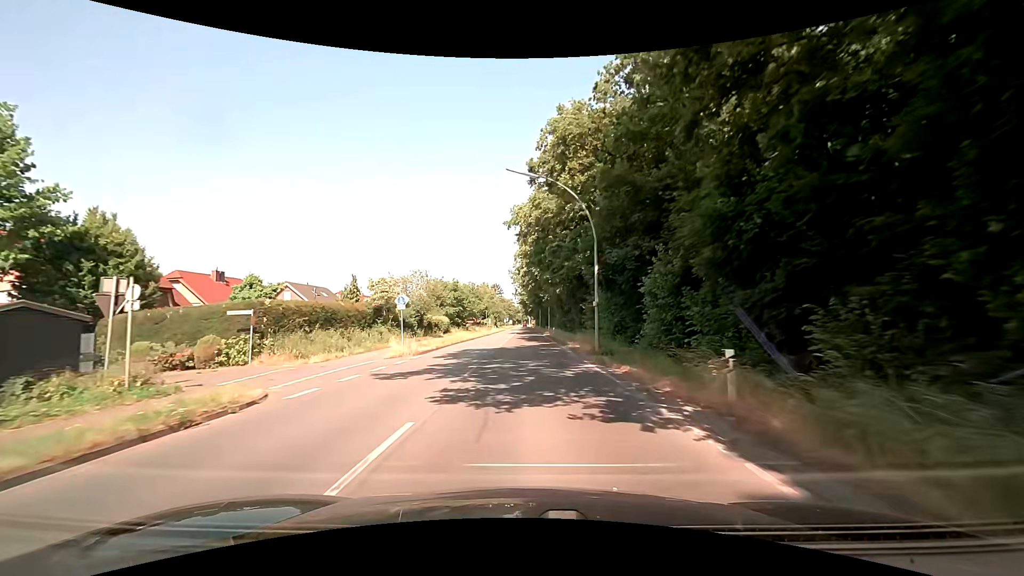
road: secondary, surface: asphalt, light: Day
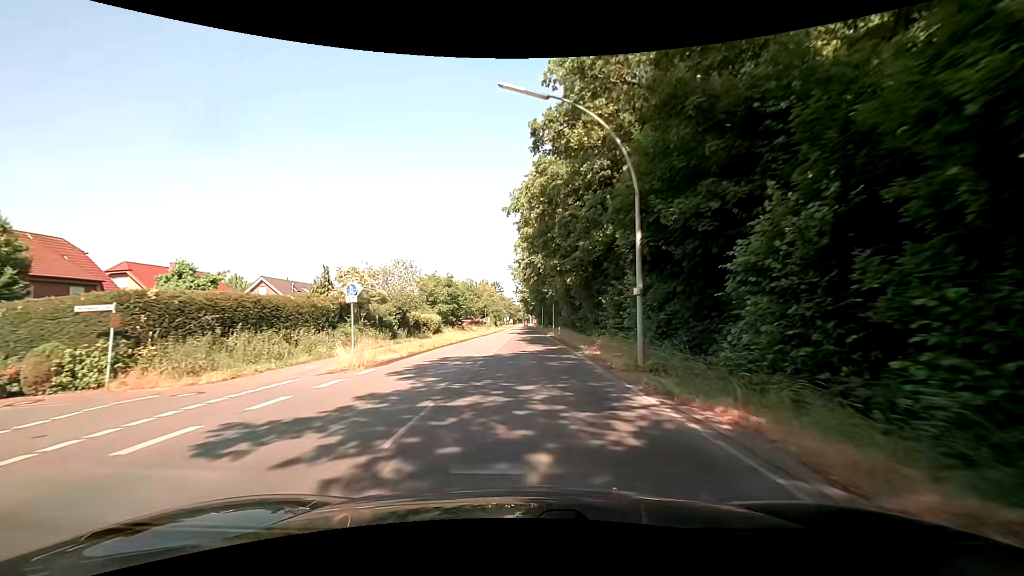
(-0.1, +7.6) m; -1°
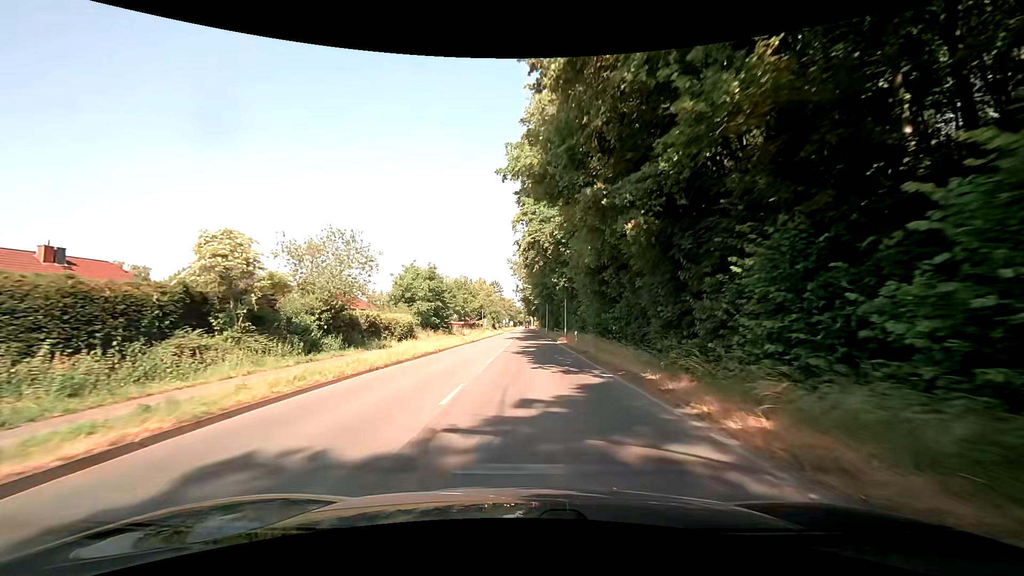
(+0.1, +15.2) m; 0°
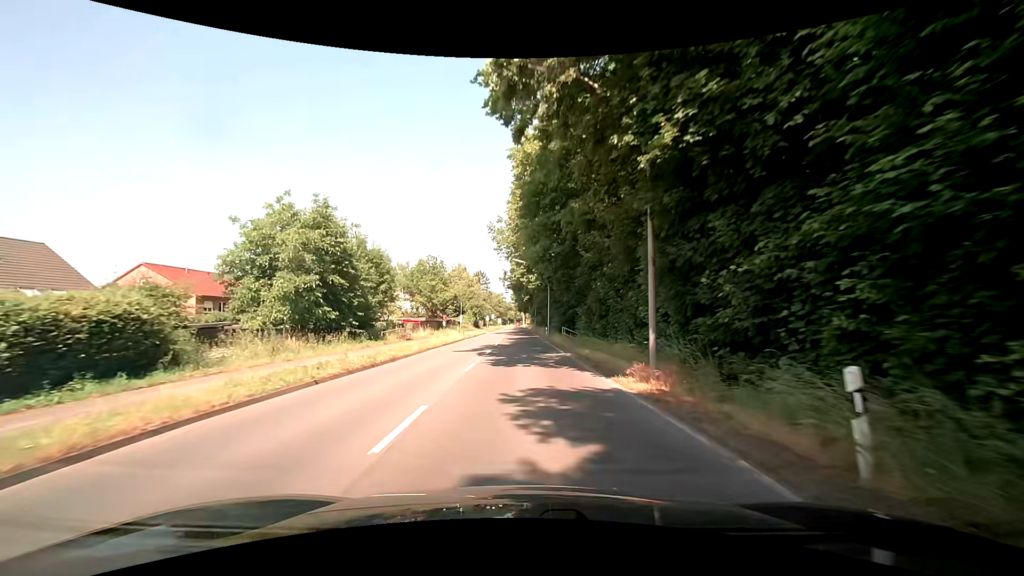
(+0.3, +30.4) m; +1°
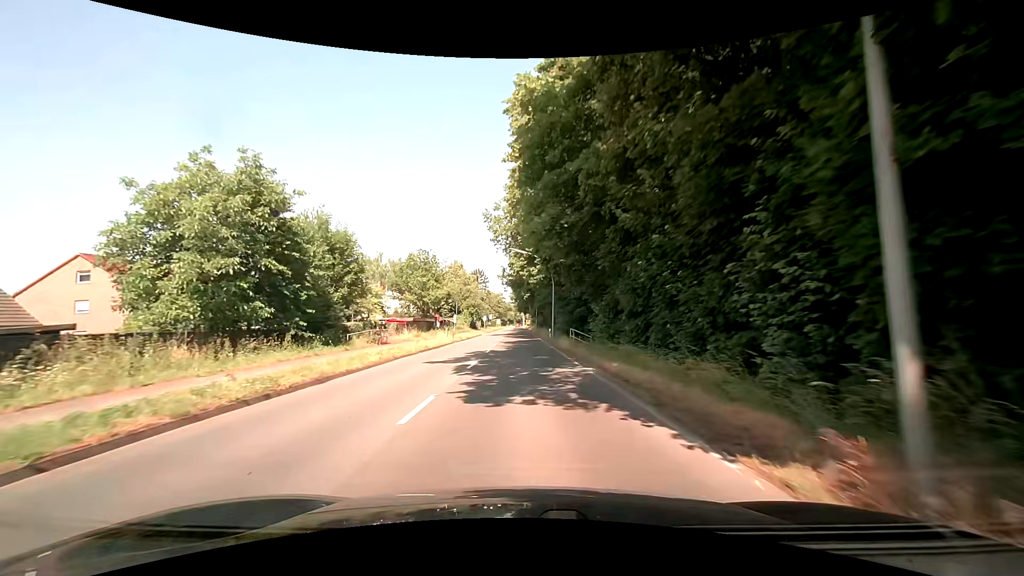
(0.0, +7.6) m; 0°
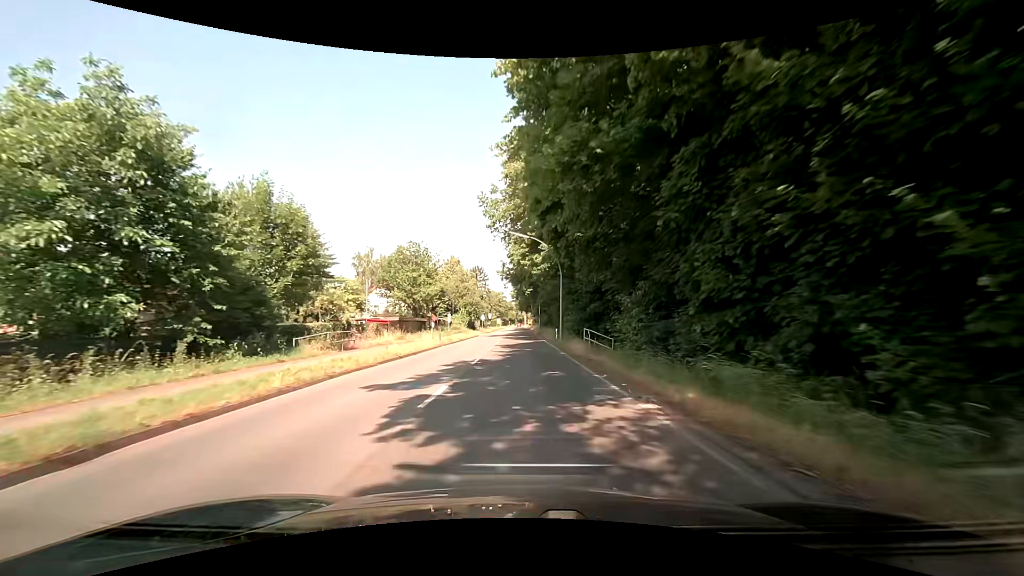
(0.0, +7.6) m; +1°
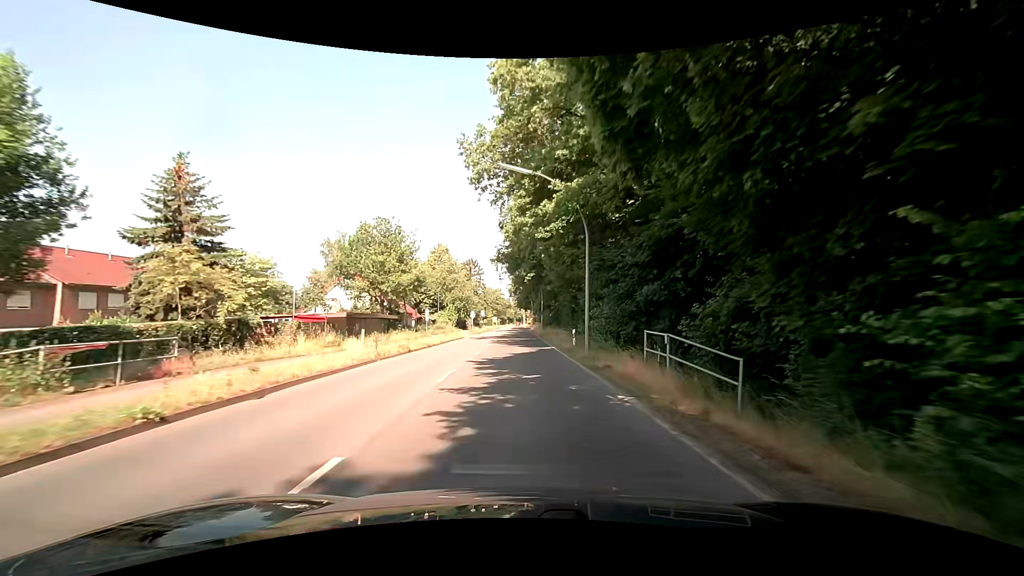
(-0.1, +15.3) m; 0°
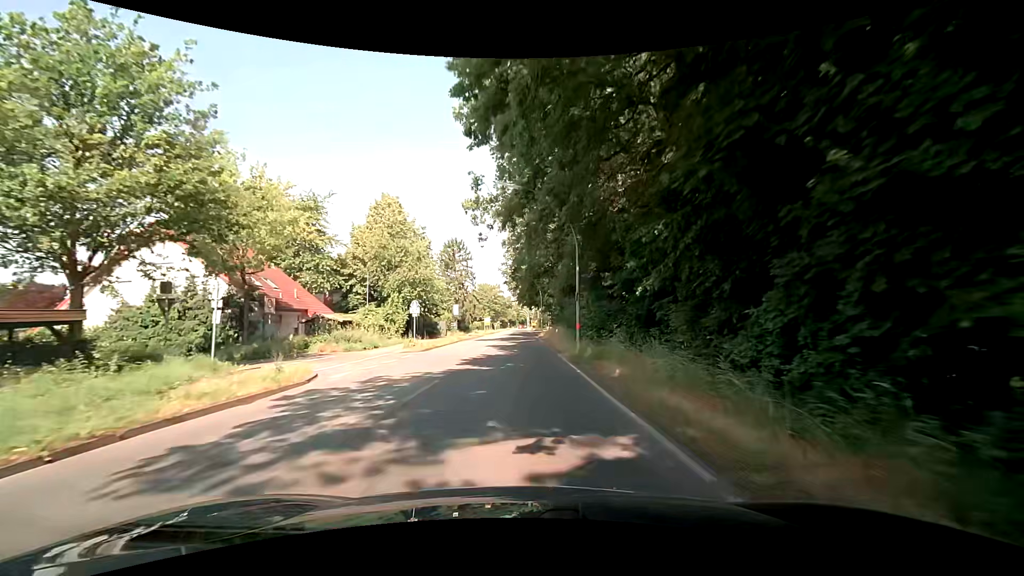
(+0.1, +38.2) m; 0°
(0, +10) (0, +20) (0, +30) (-1, +40) (-1, +50) (-1, +60) (-2, +70) (-2, +80) (-2, +90) (-2, +100) m
